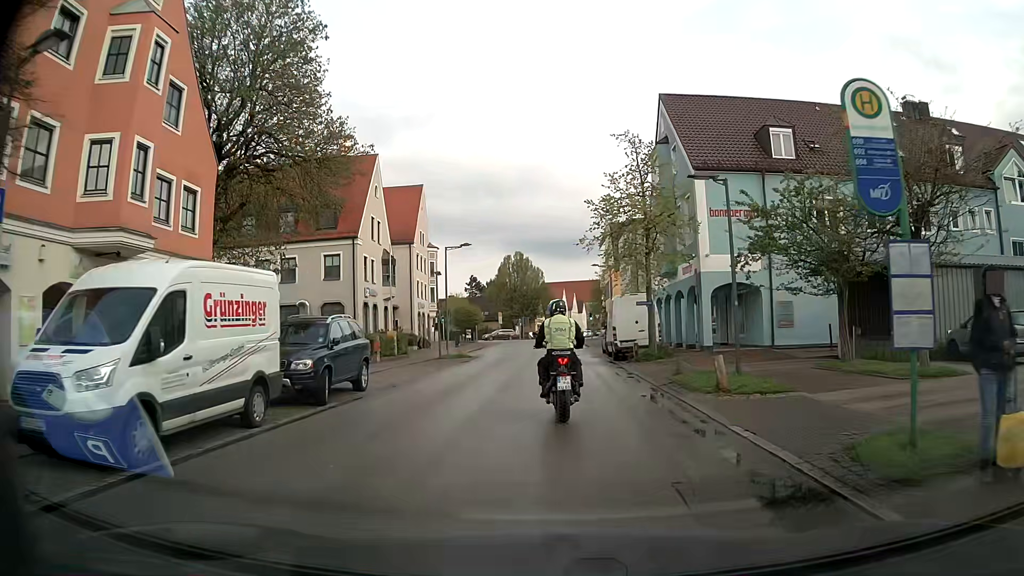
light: Day
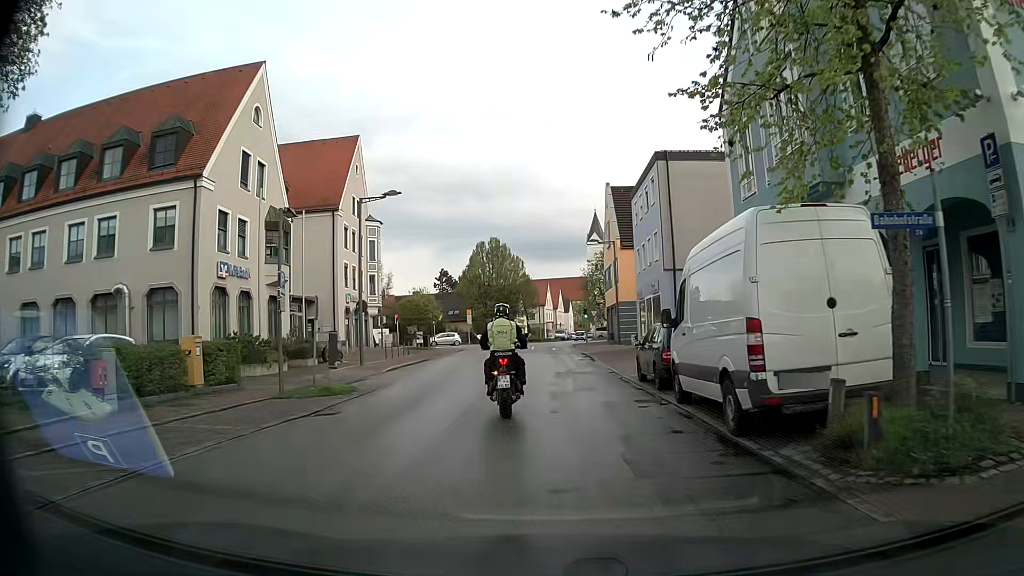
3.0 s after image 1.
(-0.1, +19.9) m; +1°
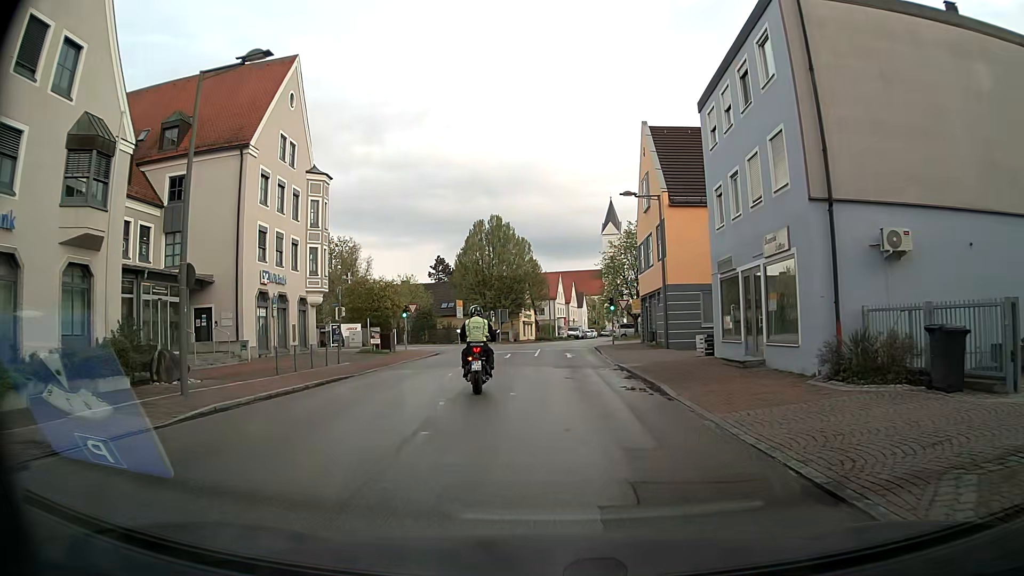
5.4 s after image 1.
(-0.1, +16.8) m; -1°
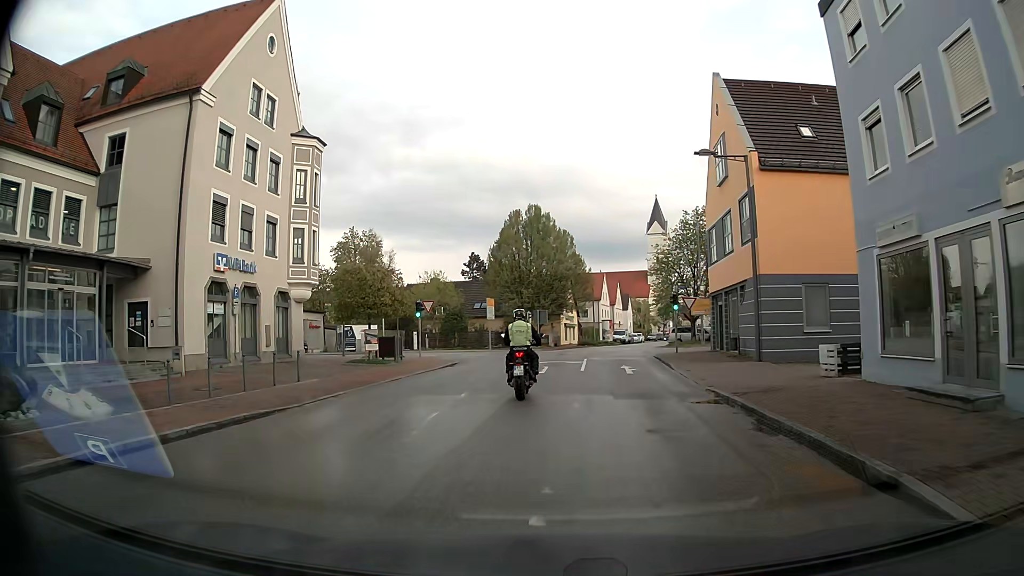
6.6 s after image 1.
(-0.3, +8.8) m; -4°
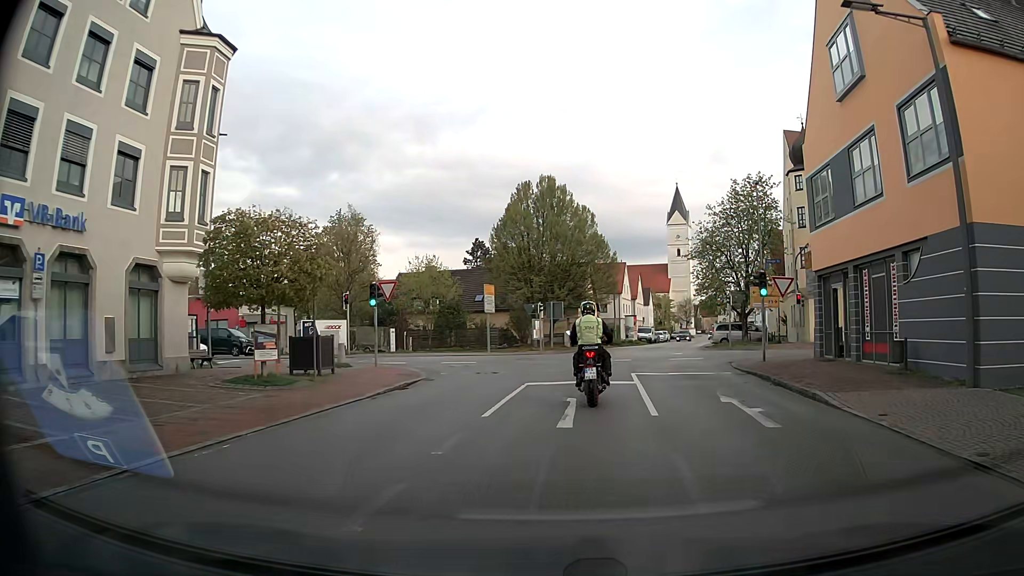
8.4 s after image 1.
(-0.2, +12.5) m; 0°
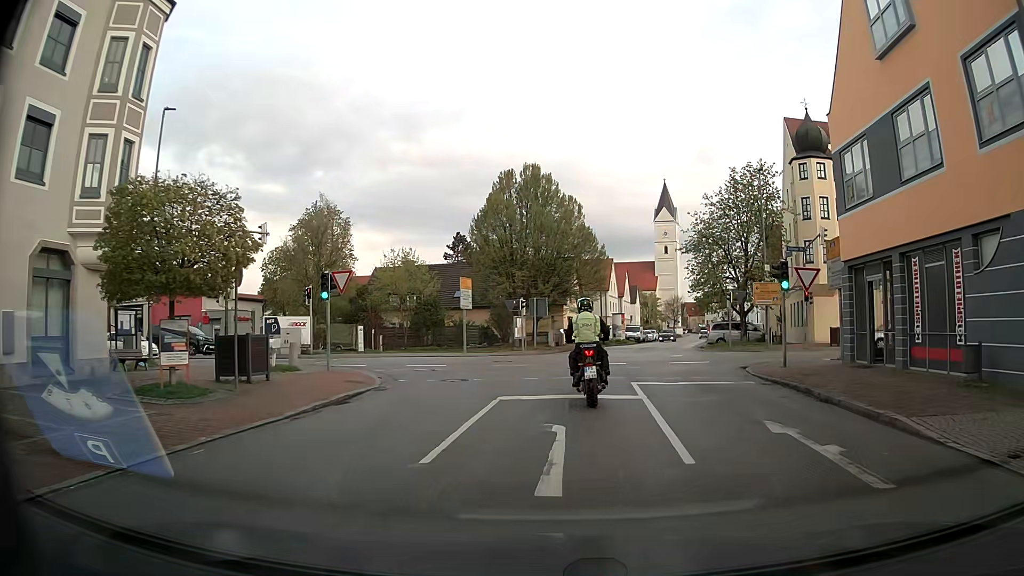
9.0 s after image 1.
(0.0, +3.7) m; +1°
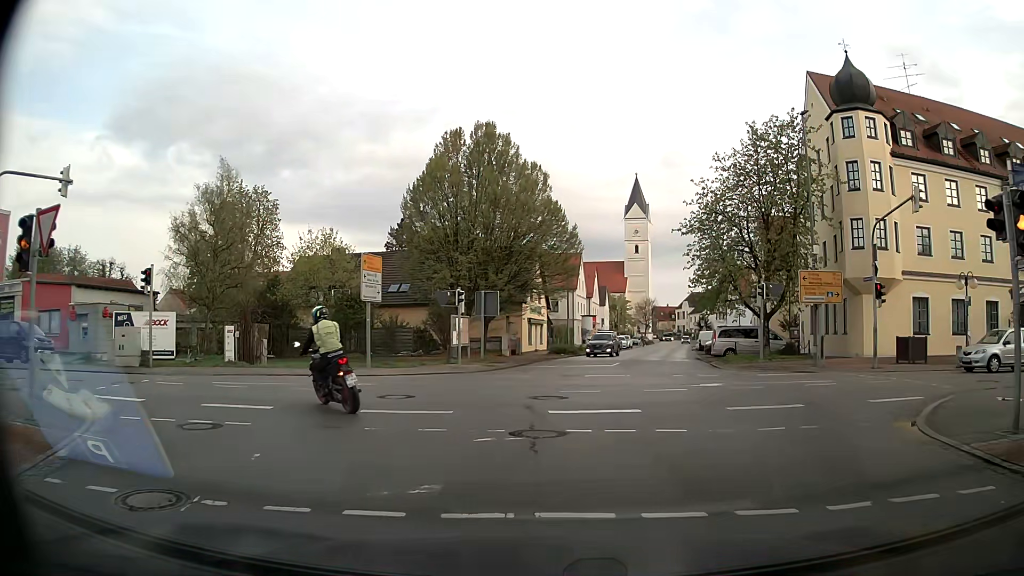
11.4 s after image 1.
(+0.5, +12.2) m; +3°
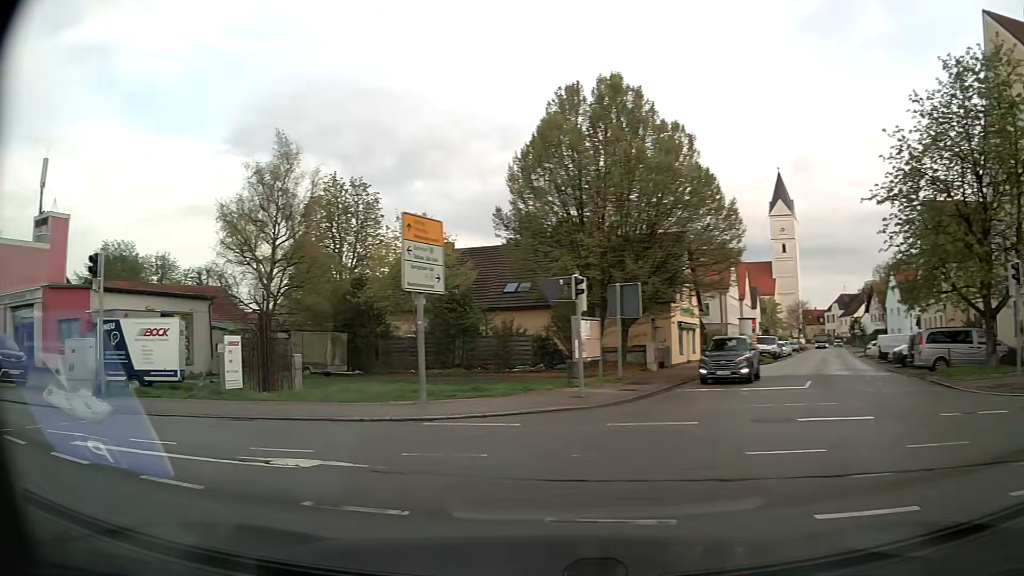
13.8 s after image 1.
(-0.3, +9.8) m; -12°
(-5, +8) (-14, +12) (-24, +14) (-34, +16) (-43, +18) (-53, +20) (-63, +22) (-73, +25) (-82, +27) (-92, +30) m
